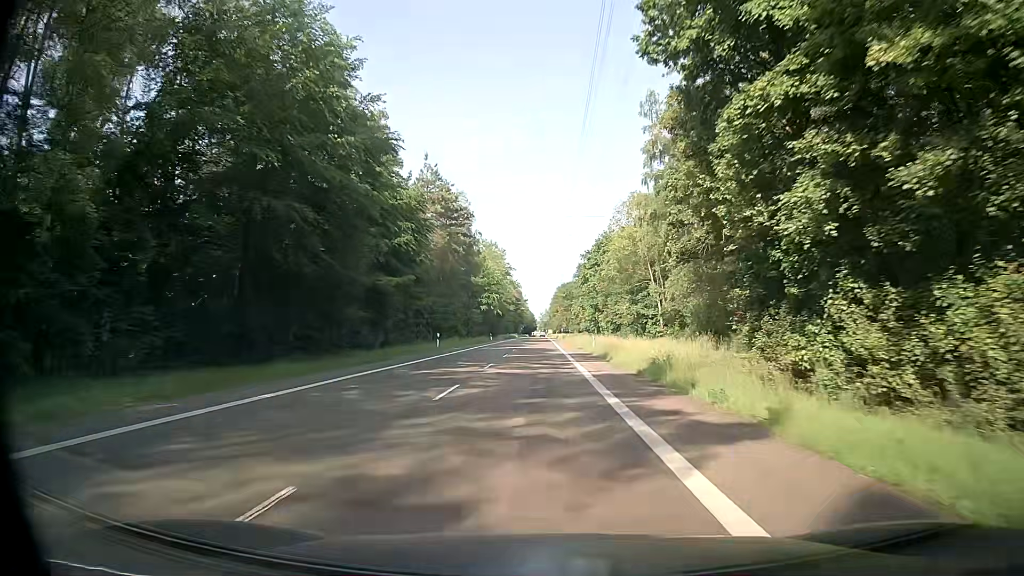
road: secondary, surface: asphalt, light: Day
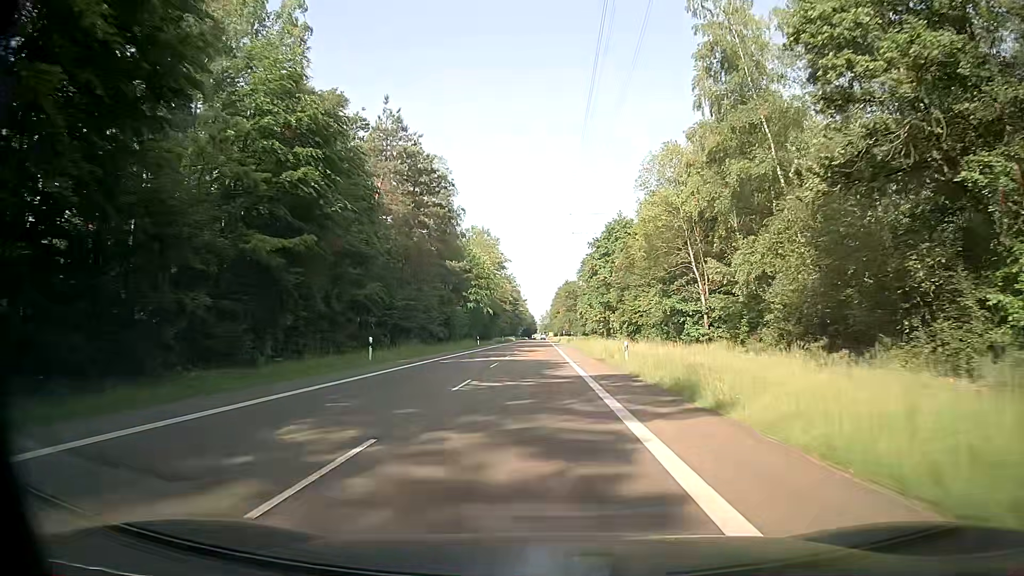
(+0.2, +19.9) m; +1°
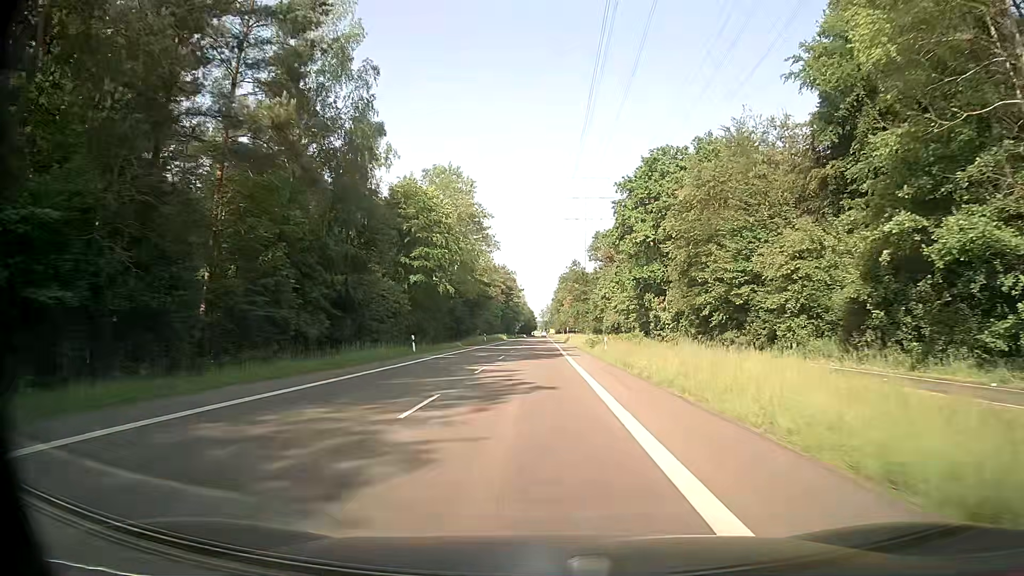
(-0.2, +40.1) m; 0°
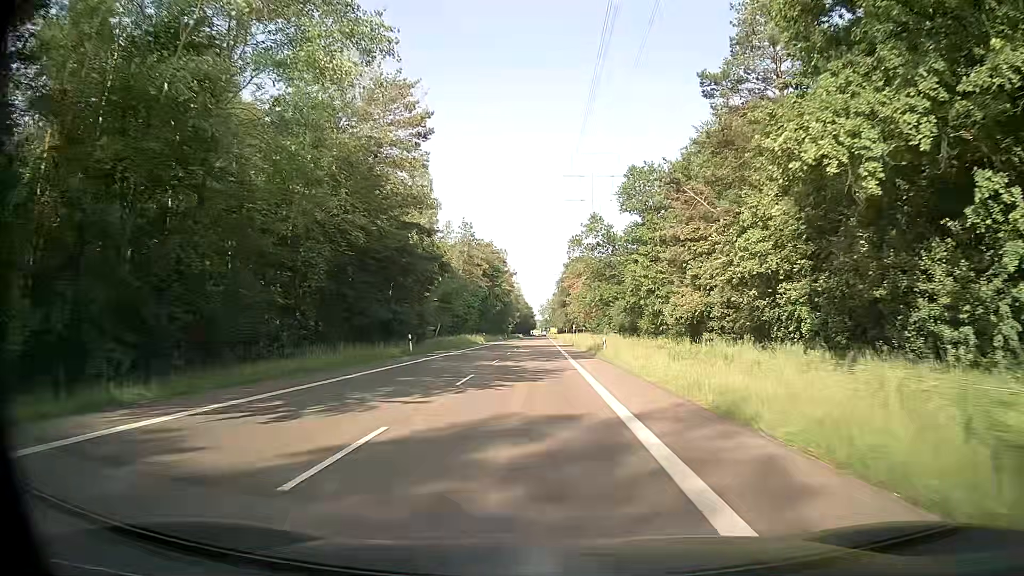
(-0.2, +50.6) m; 0°
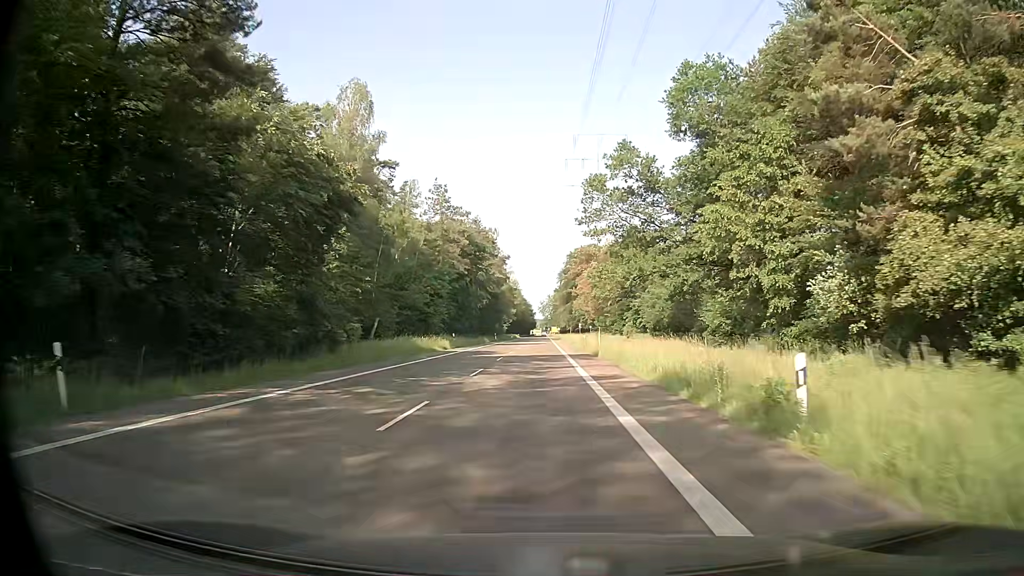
(-0.1, +30.6) m; 0°
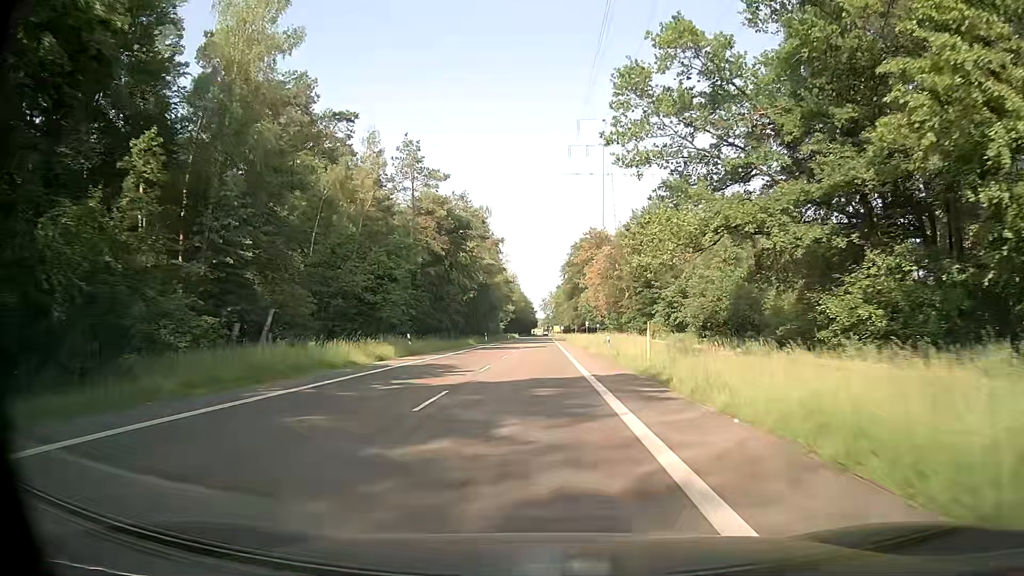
(-0.2, +20.6) m; -1°
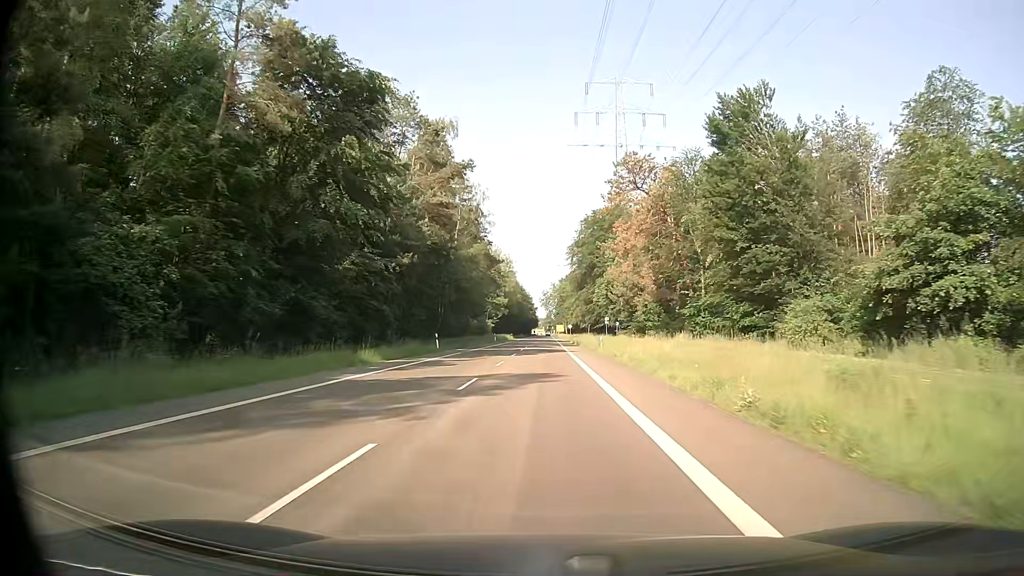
(-0.1, +41.5) m; 0°
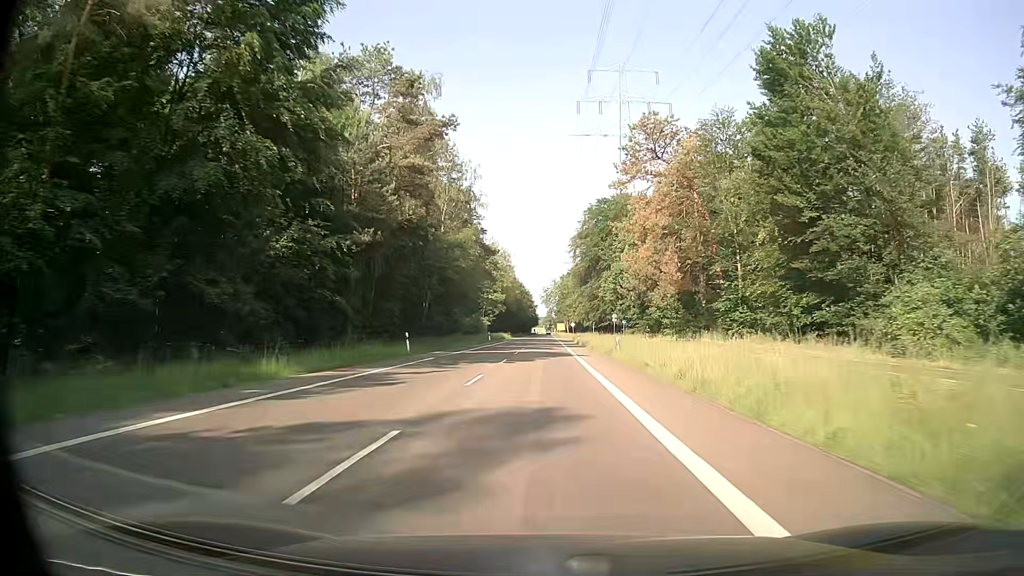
(0.0, +10.5) m; 0°
(0, +10) (0, +20) (0, +30) (0, +40) (0, +50) (+1, +60) (+1, +70) (+1, +80) (+1, +90) (+1, +100) m
